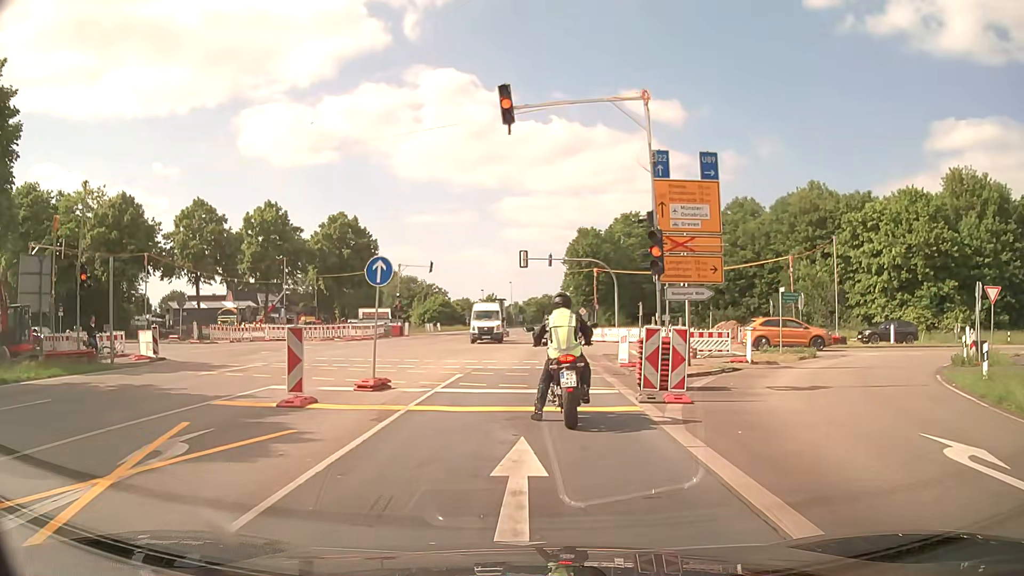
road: primary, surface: asphalt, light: Day
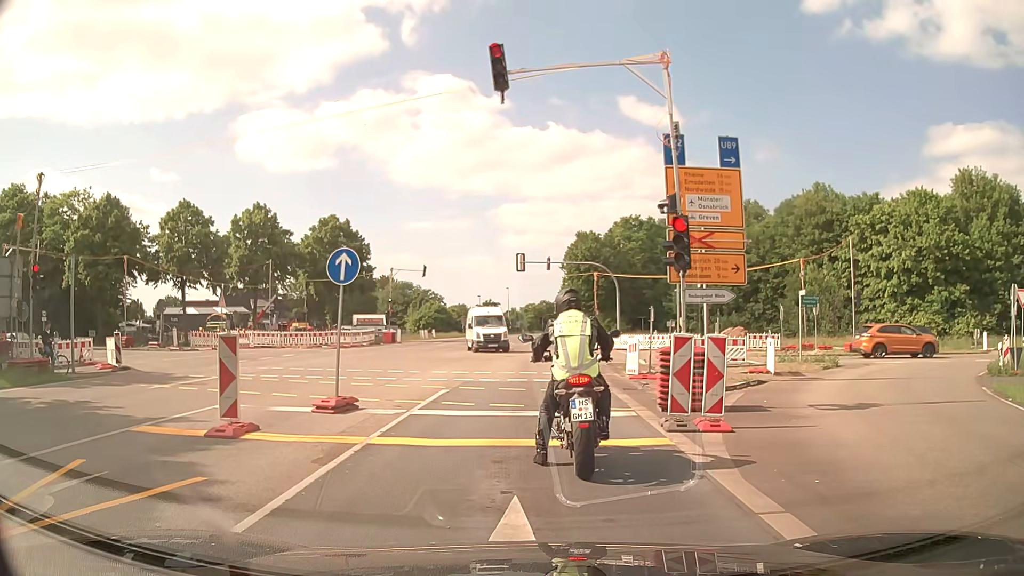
(0.0, +2.2) m; 0°
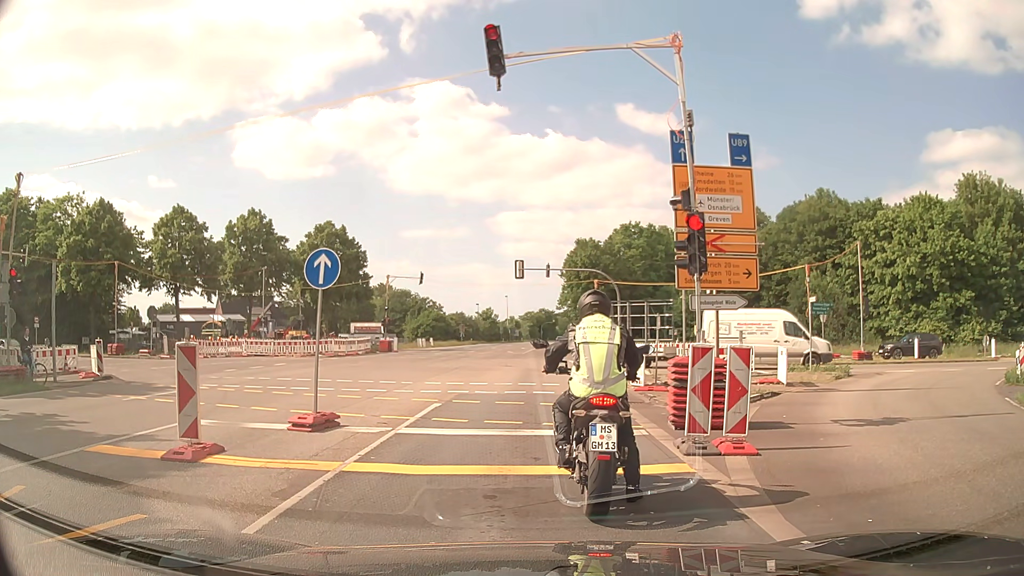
(0.0, +1.1) m; 0°
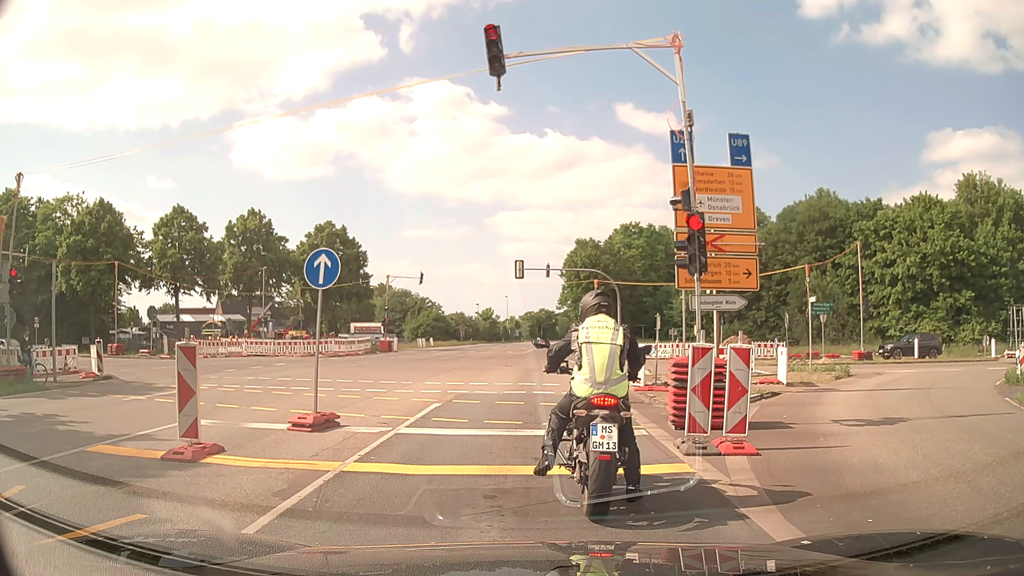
(0.0, 0.0) m; 0°
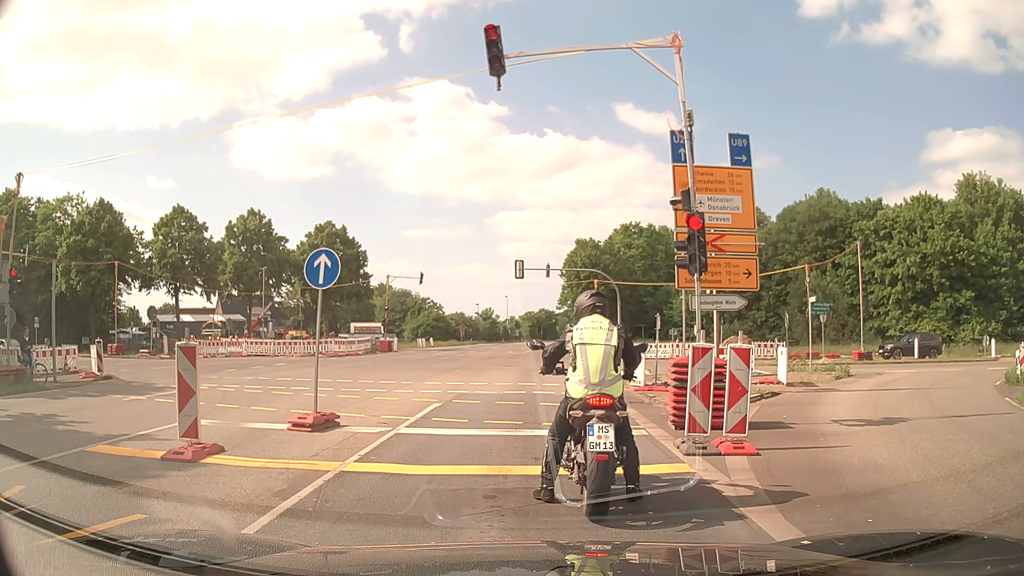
(0.0, 0.0) m; 0°
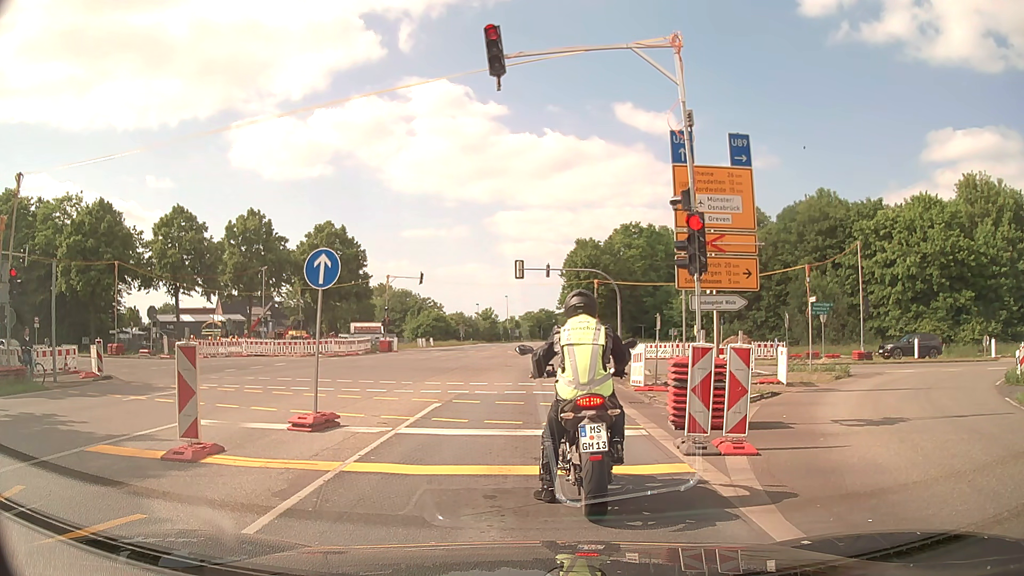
(0.0, 0.0) m; 0°
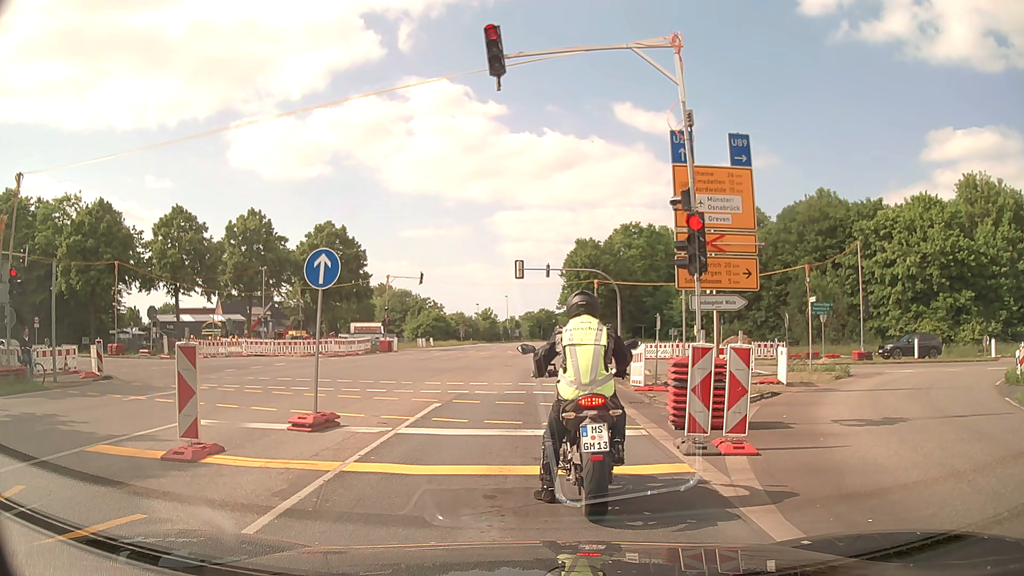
(0.0, 0.0) m; 0°
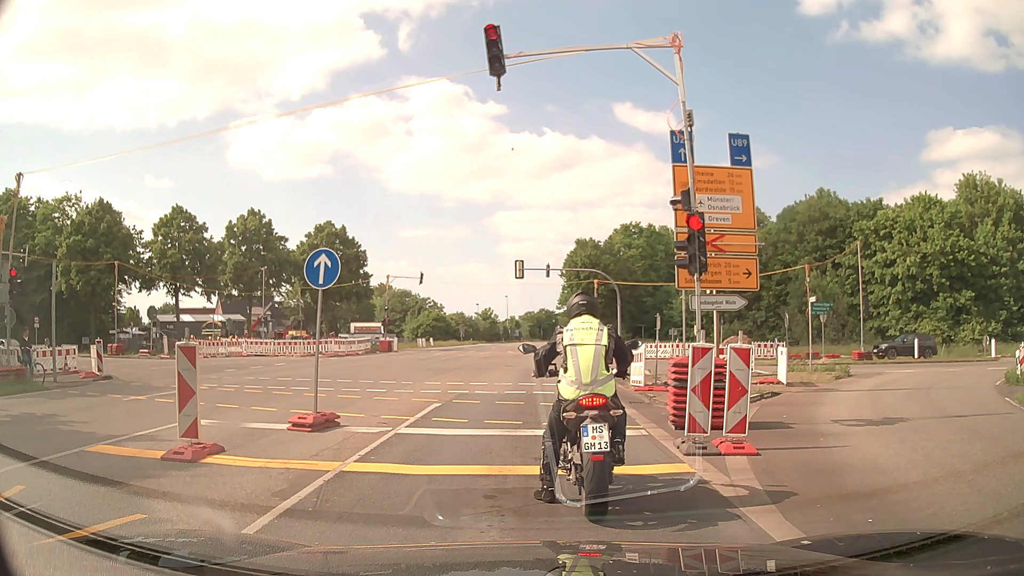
(0.0, 0.0) m; 0°
